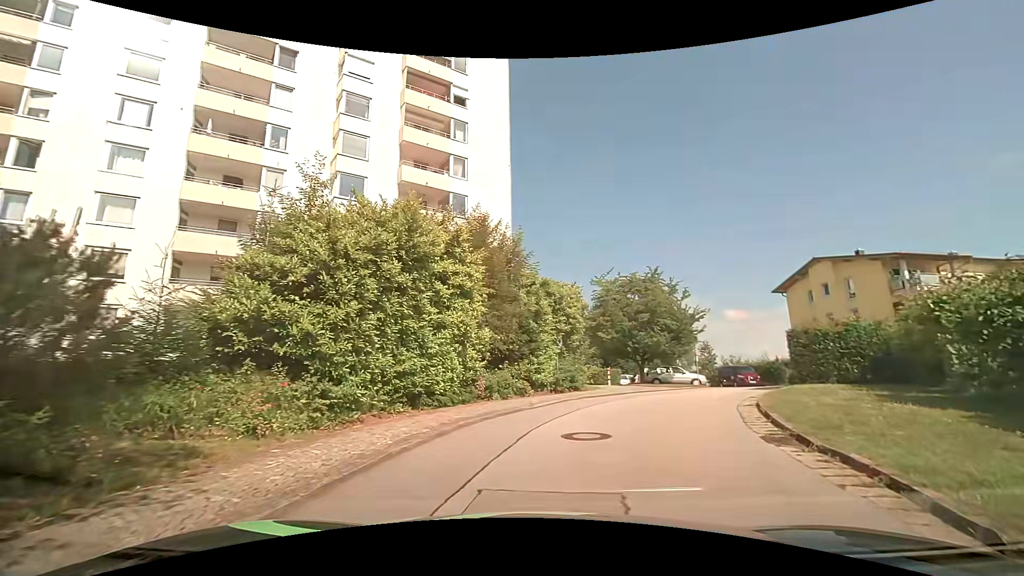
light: Day
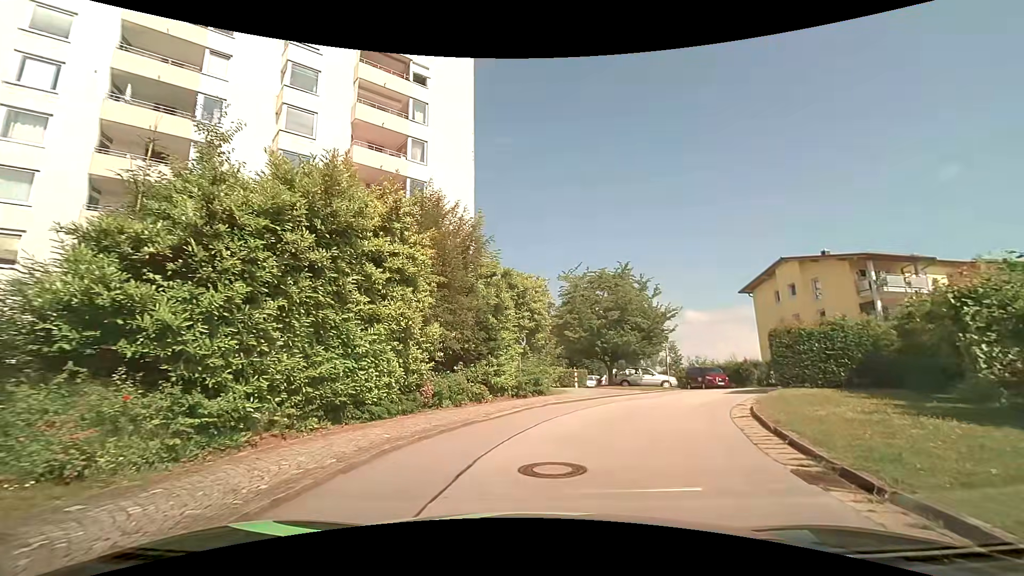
(0.0, +2.4) m; +2°
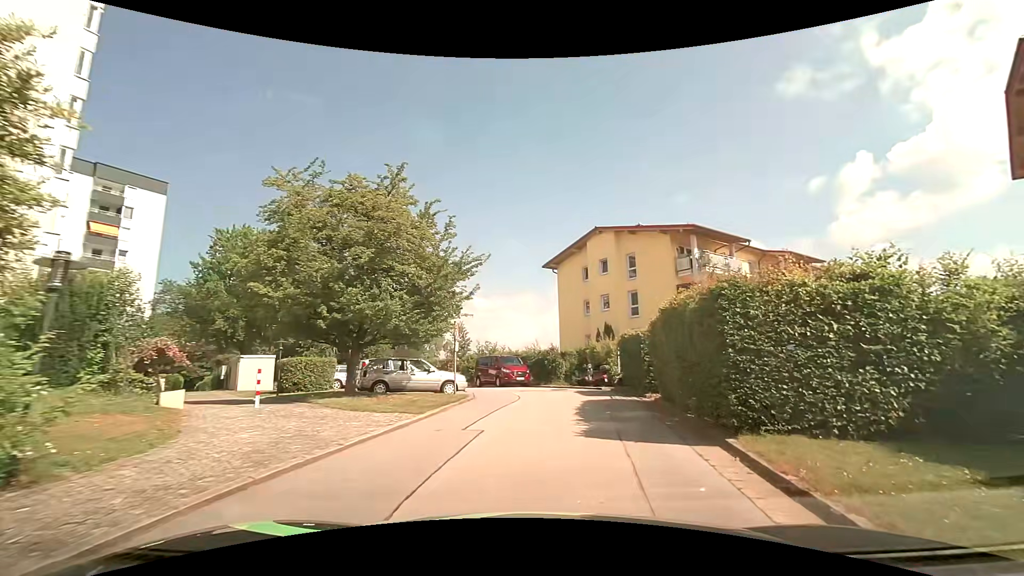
(+2.8, +13.6) m; +25°
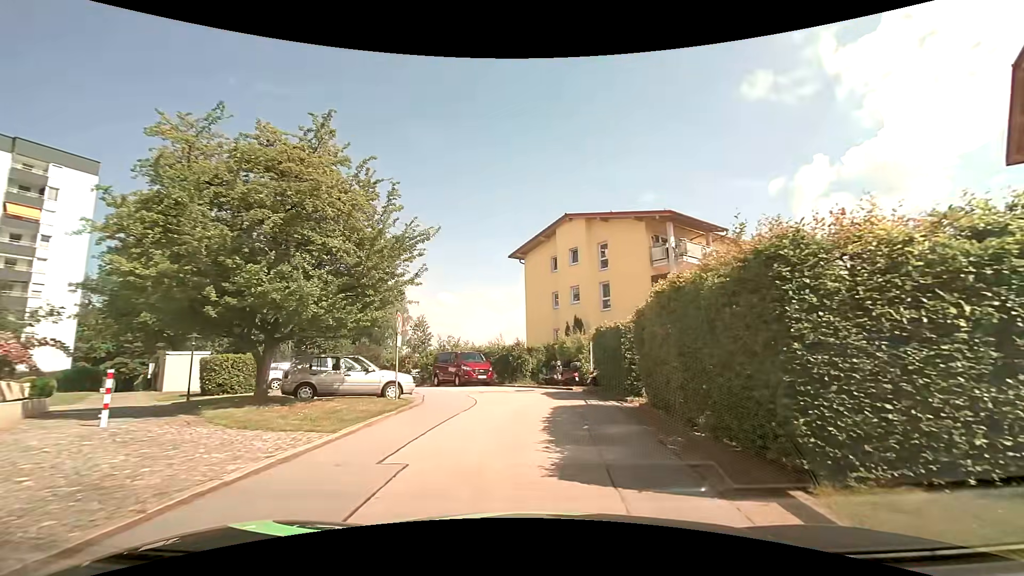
(+0.1, +2.9) m; +3°
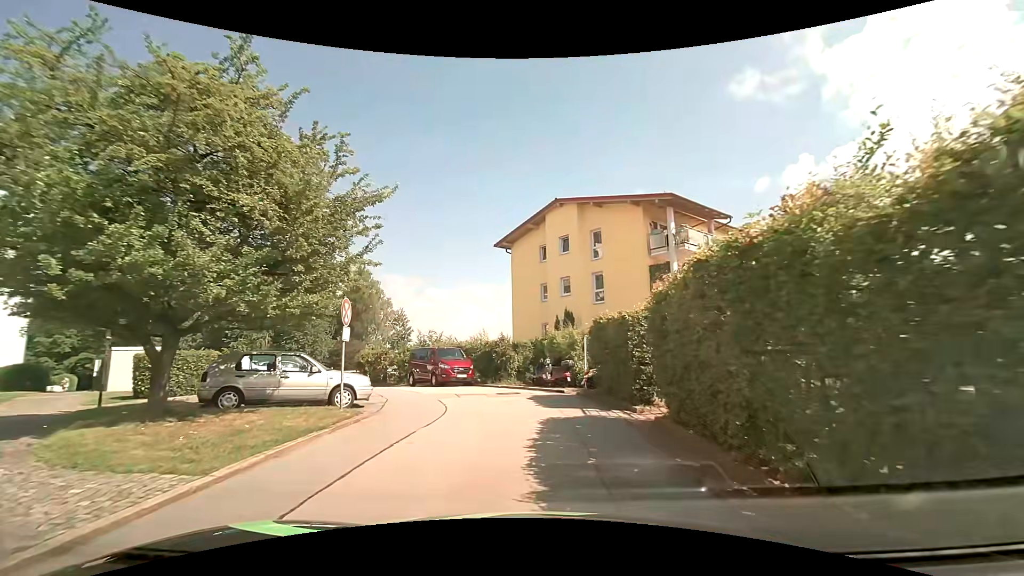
(+0.1, +2.9) m; +3°
